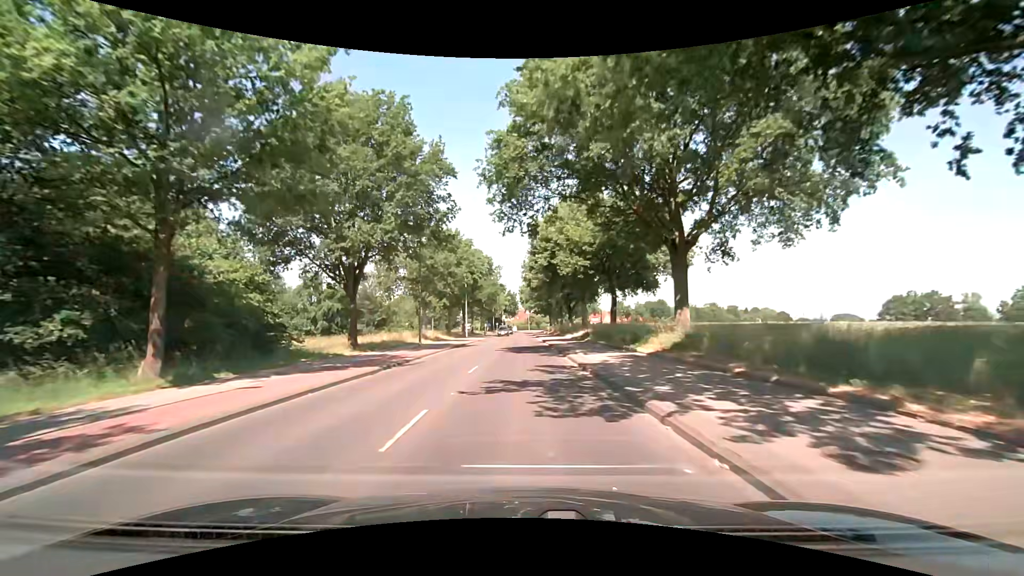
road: secondary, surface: asphalt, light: Day
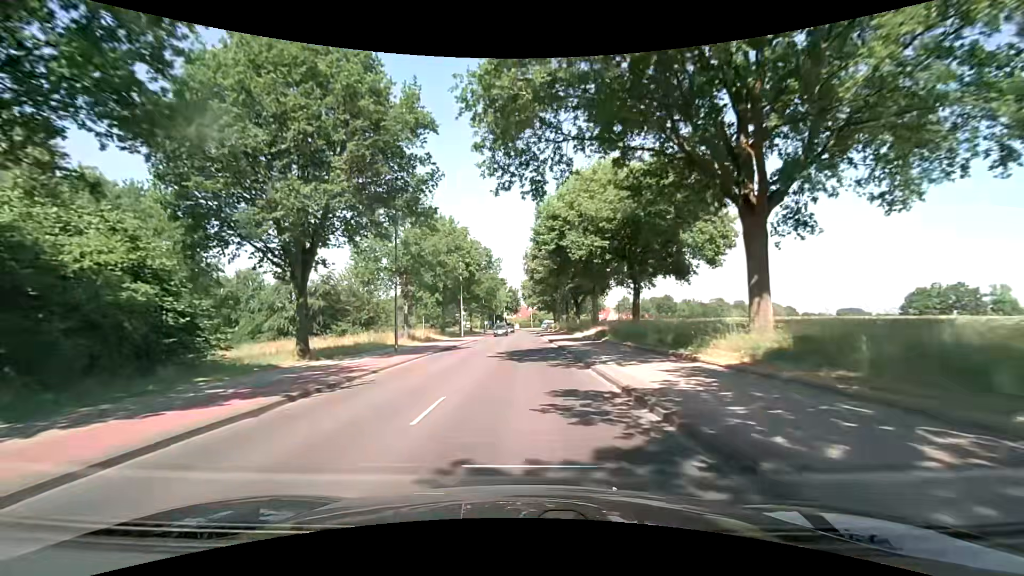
(-0.1, +7.6) m; -1°
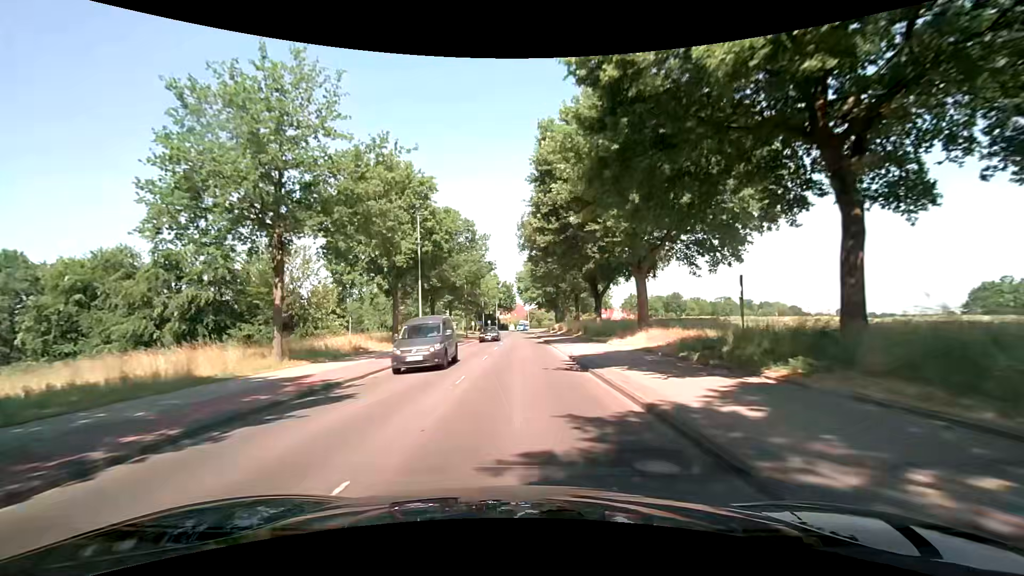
(+0.1, +22.9) m; 0°
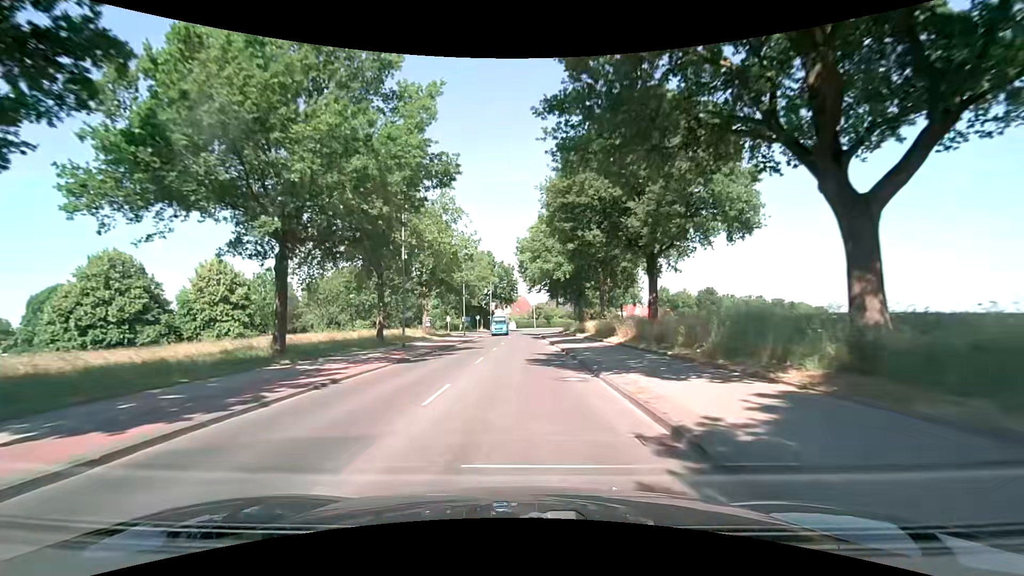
(+0.2, +38.5) m; -1°
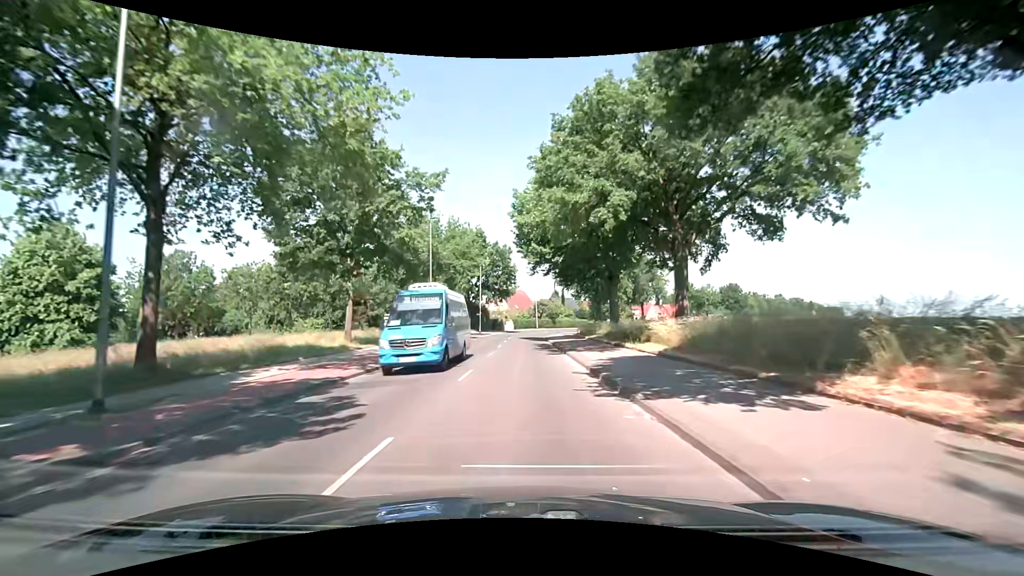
(+0.2, +23.2) m; +1°
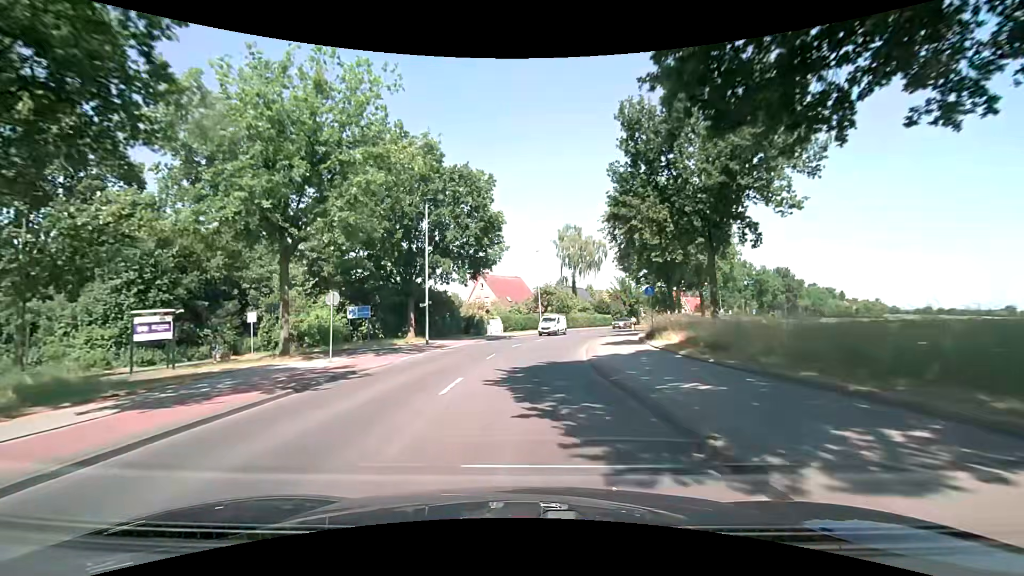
(0.0, +38.7) m; 0°
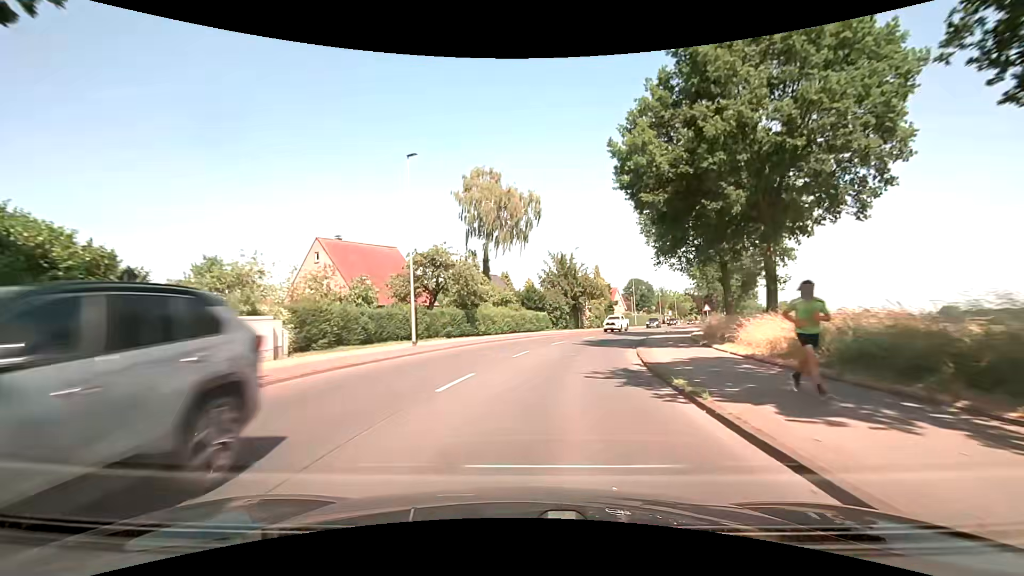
(+2.7, +37.0) m; +11°
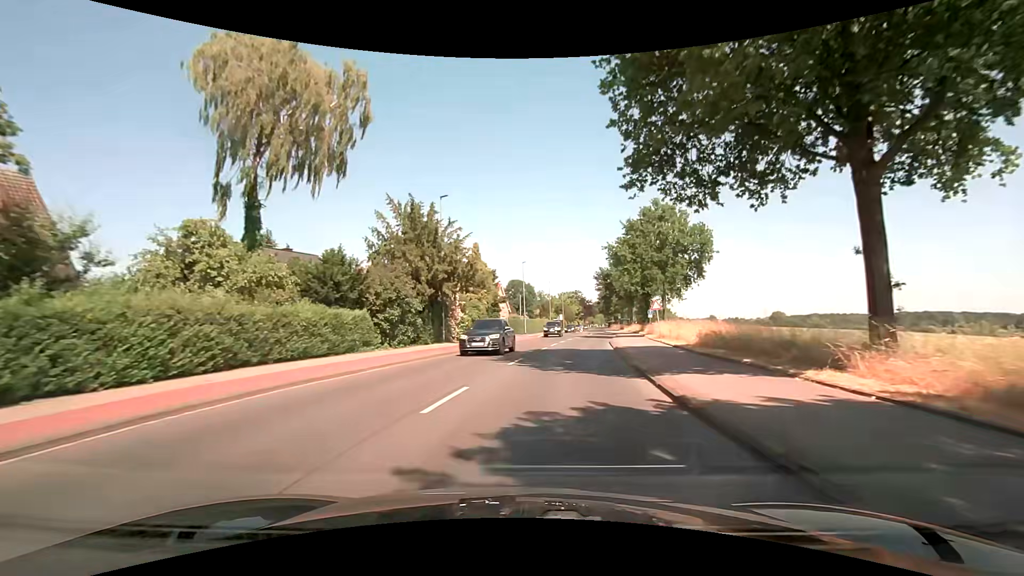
(+3.6, +28.4) m; +14°
(0, +10) (+2, +20) (+3, +30) (+5, +40) (+7, +49) (+9, +59) (+11, +69) (+12, +79) (+13, +89) (+15, +99) m
